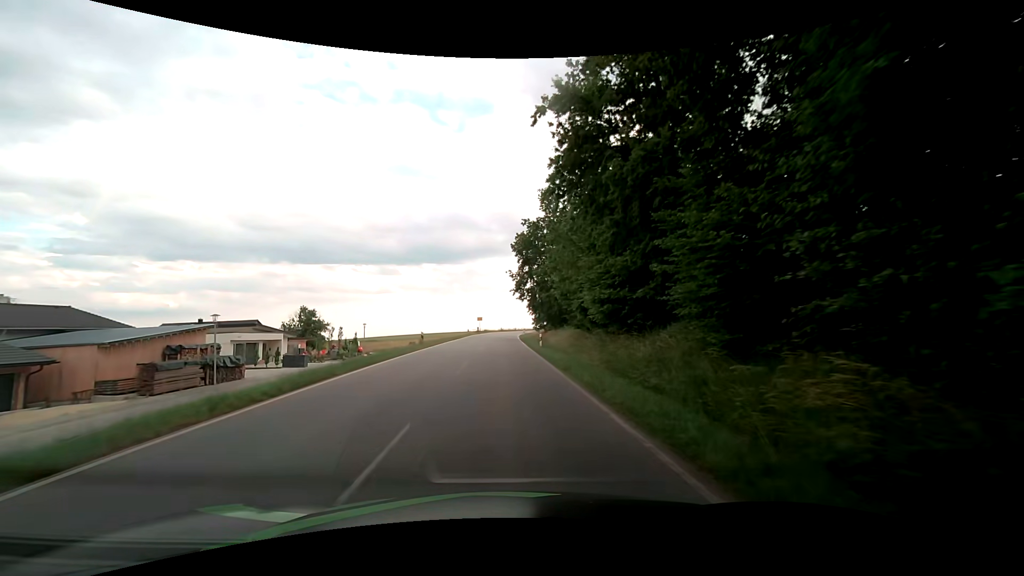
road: tertiary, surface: asphalt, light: Day
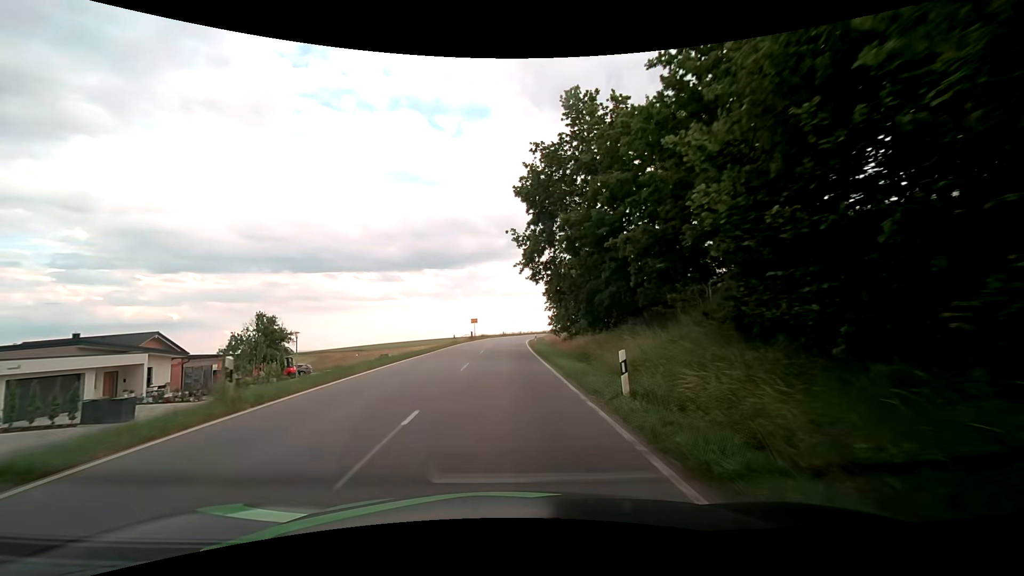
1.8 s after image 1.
(0.0, +22.4) m; 0°
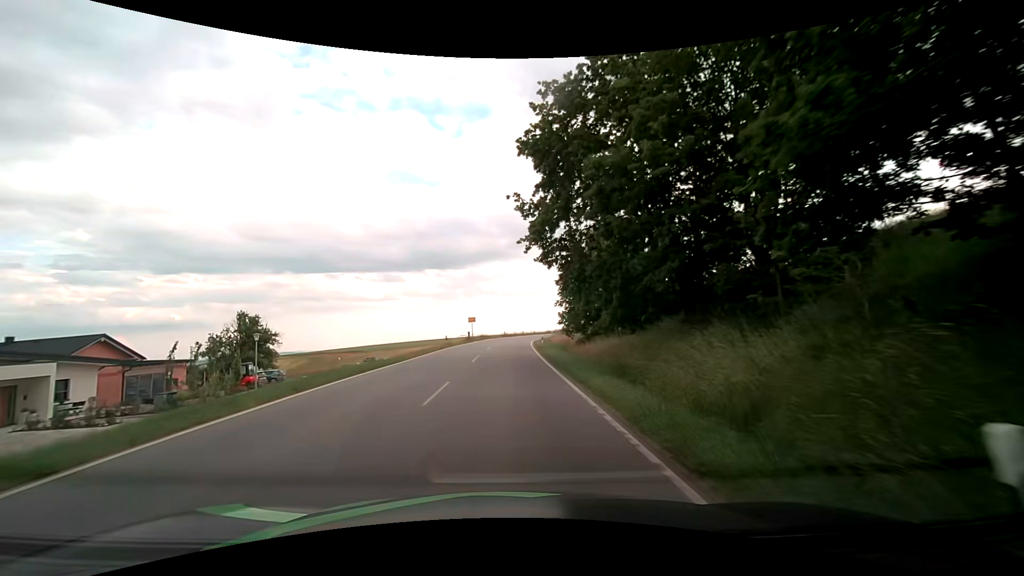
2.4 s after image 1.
(0.0, +7.5) m; 0°
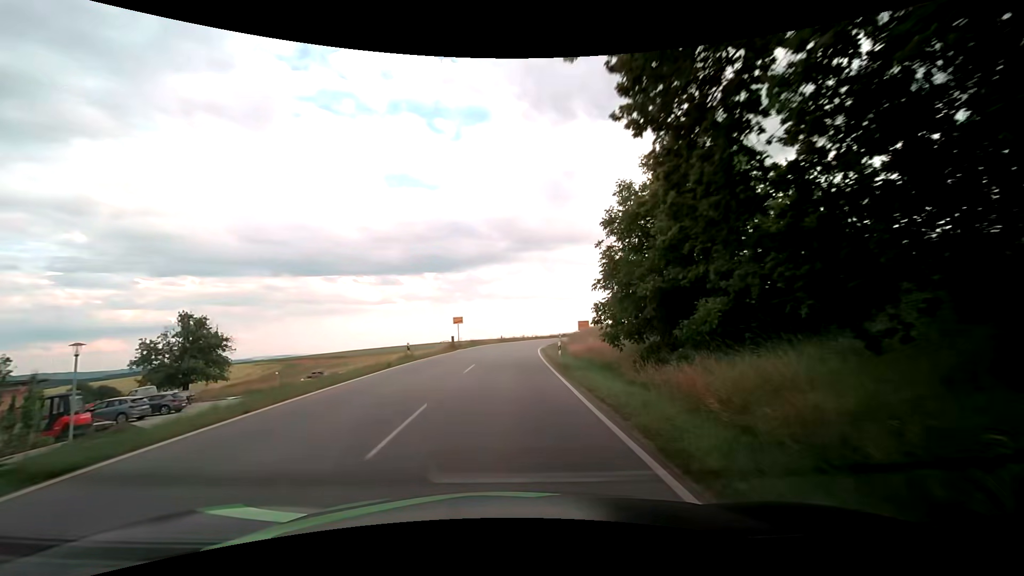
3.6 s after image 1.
(-0.1, +15.4) m; 0°
(0, +10) (0, +20) (0, +30) (+1, +40) (+2, +50) (+3, +60) (+5, +70) (+7, +79) (+10, +89) (+14, +98) m
